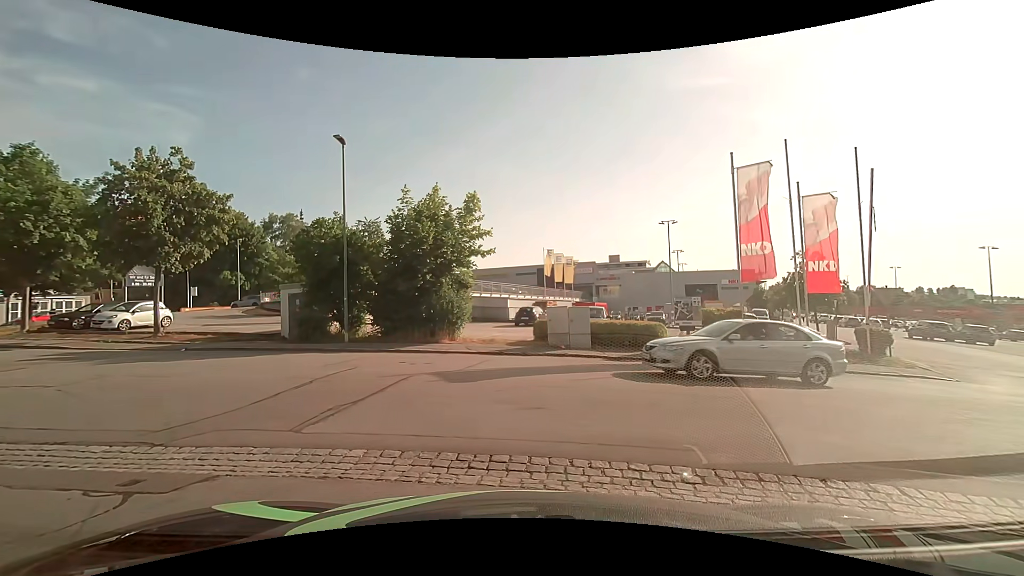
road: residential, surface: asphalt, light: Day
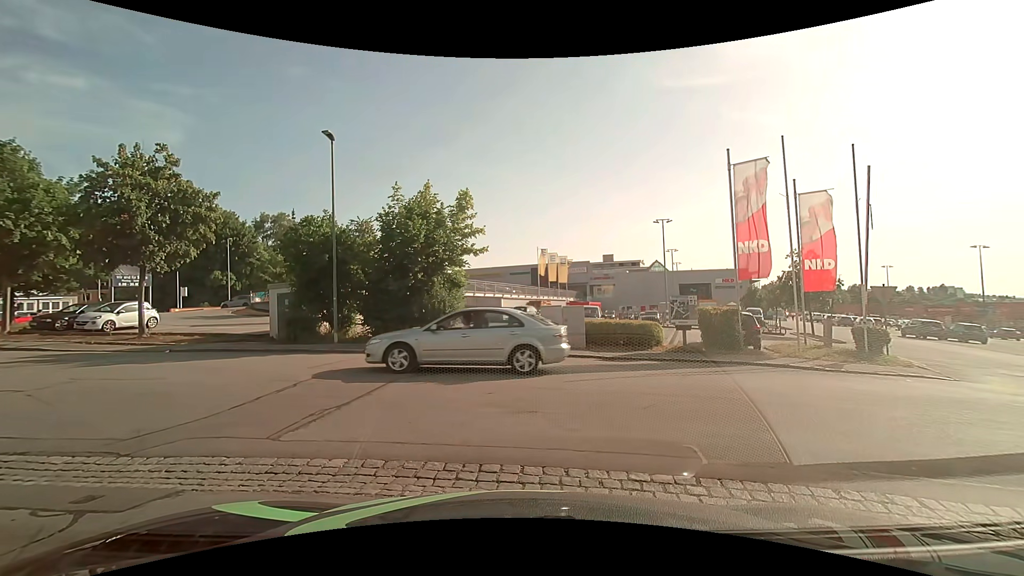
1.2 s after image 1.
(0.0, +0.4) m; 0°
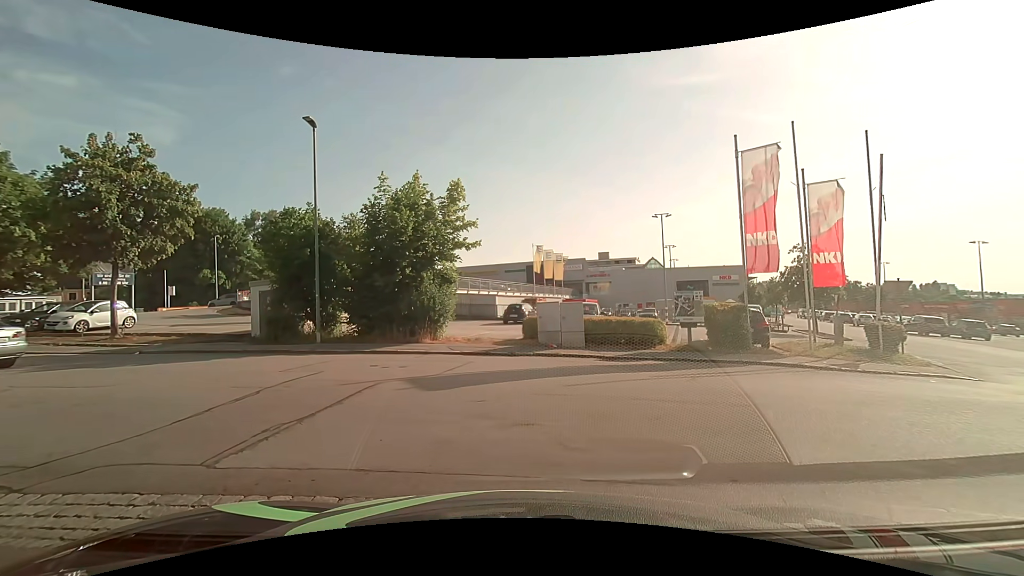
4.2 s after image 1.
(0.0, +1.1) m; 0°
